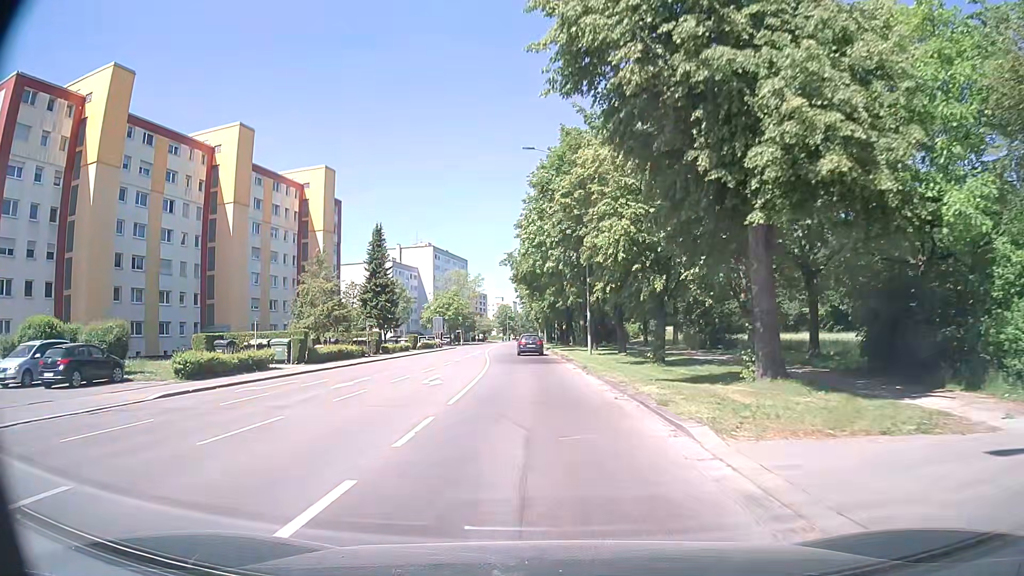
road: tertiary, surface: asphalt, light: Day
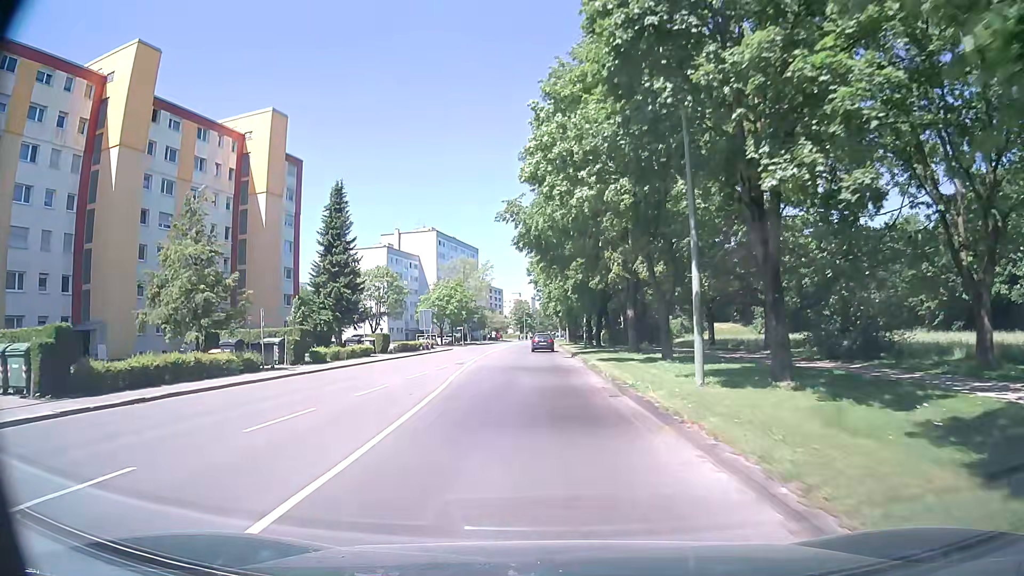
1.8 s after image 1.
(-0.2, +23.3) m; -1°
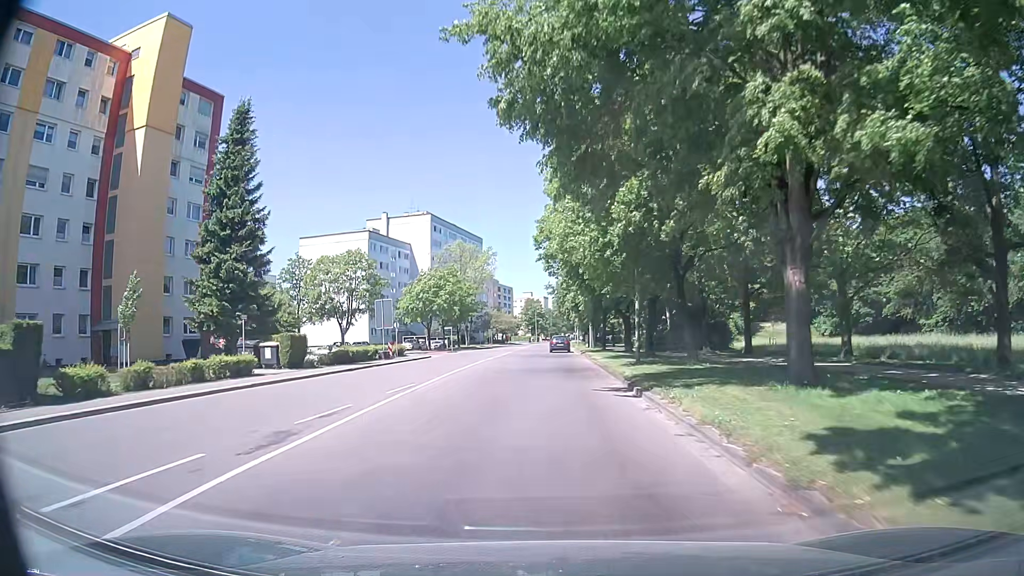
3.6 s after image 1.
(-0.3, +23.3) m; -2°
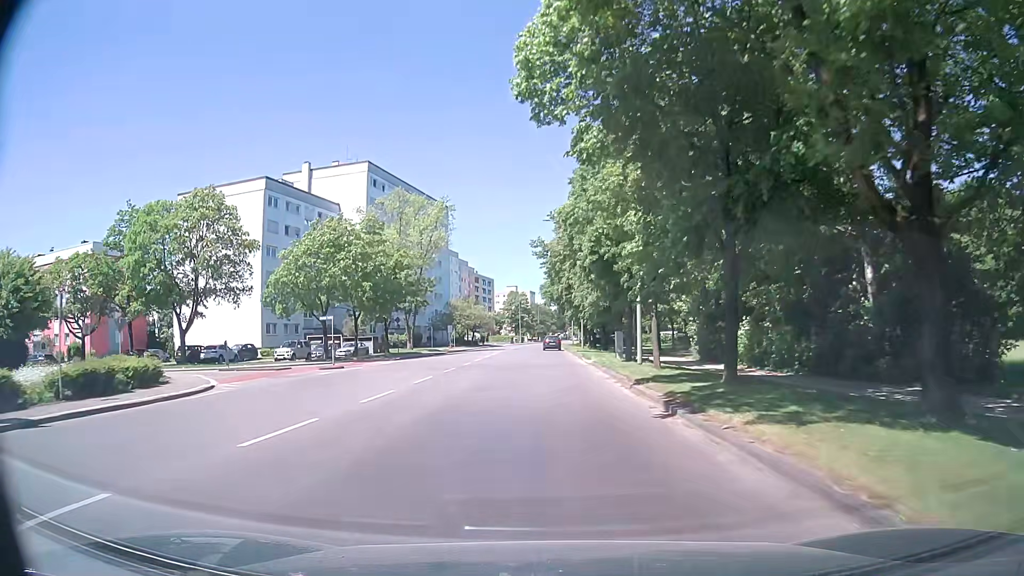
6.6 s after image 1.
(+0.2, +39.1) m; +2°
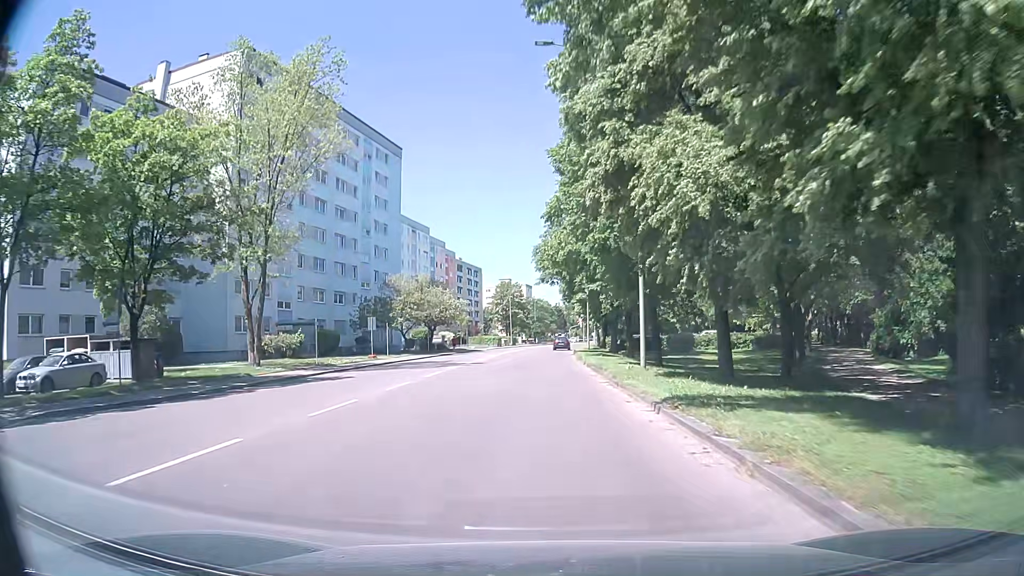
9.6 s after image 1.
(-0.5, +39.5) m; -1°
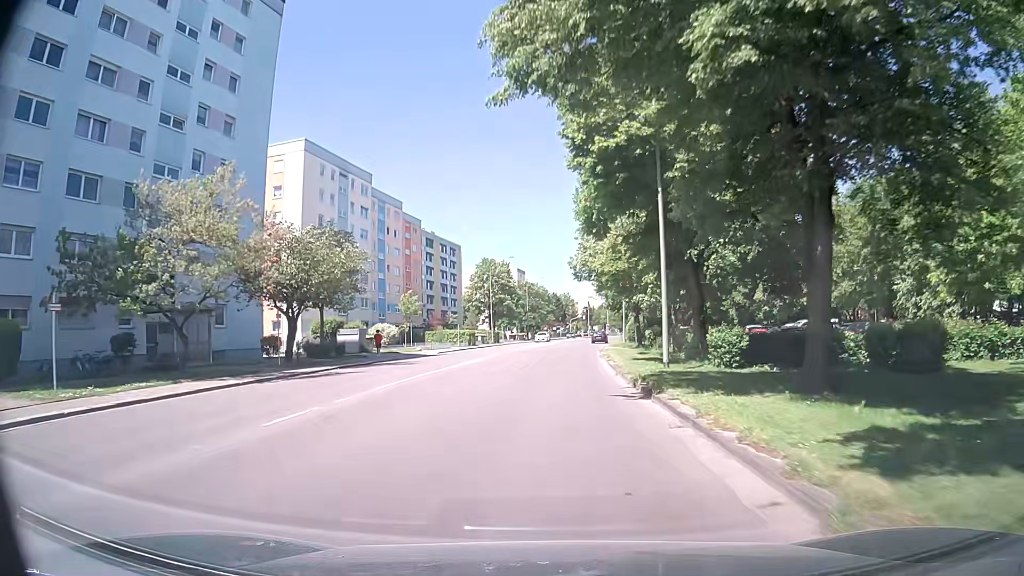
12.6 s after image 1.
(+0.2, +40.0) m; 0°
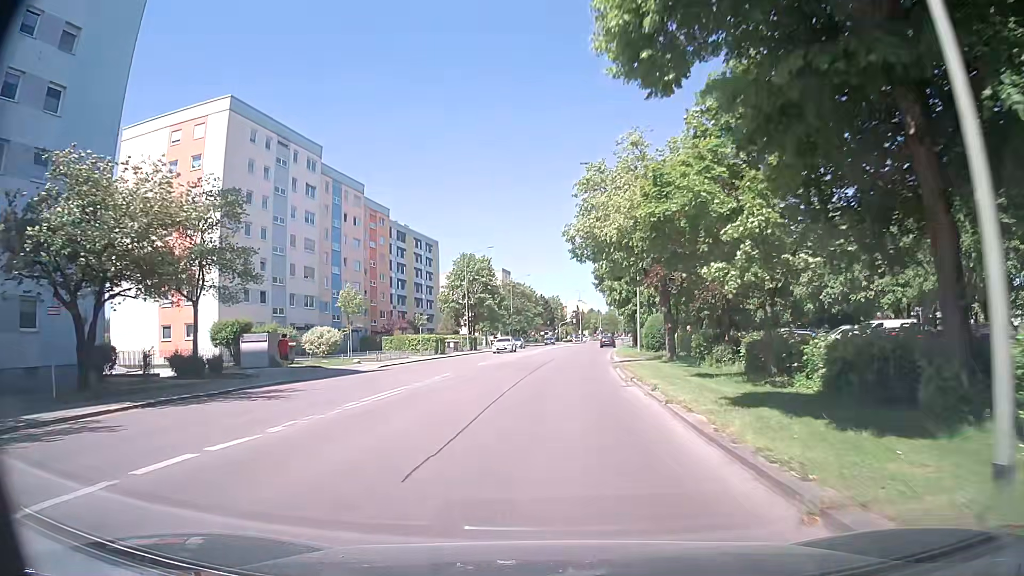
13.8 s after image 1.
(+0.3, +16.0) m; +1°
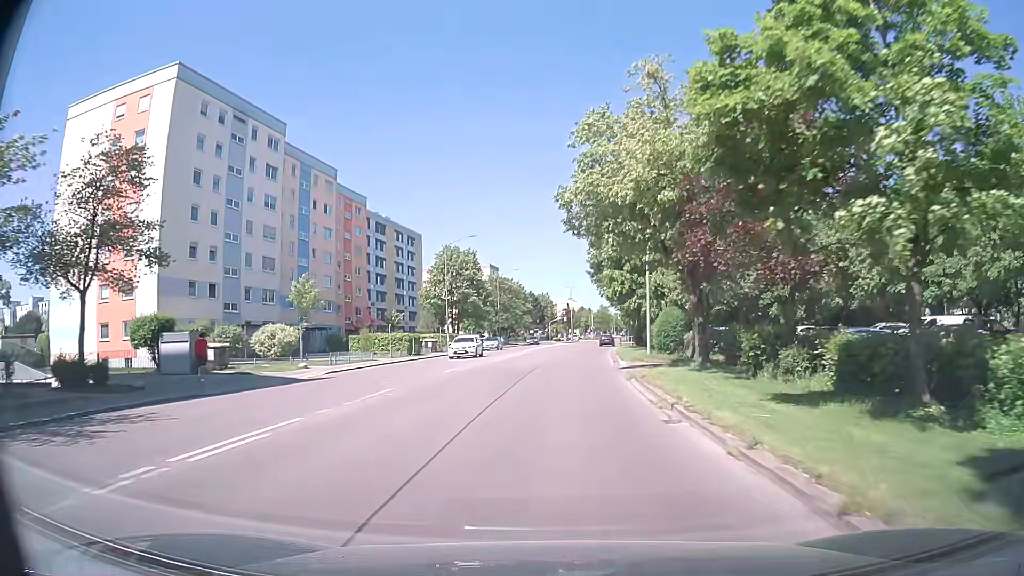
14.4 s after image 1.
(+0.2, +8.0) m; +3°
(0, +10) (0, +20) (0, +30) (0, +40) (+1, +50) (+2, +60) (+3, +70) (+4, +80) (+5, +90) (+6, +100) m
